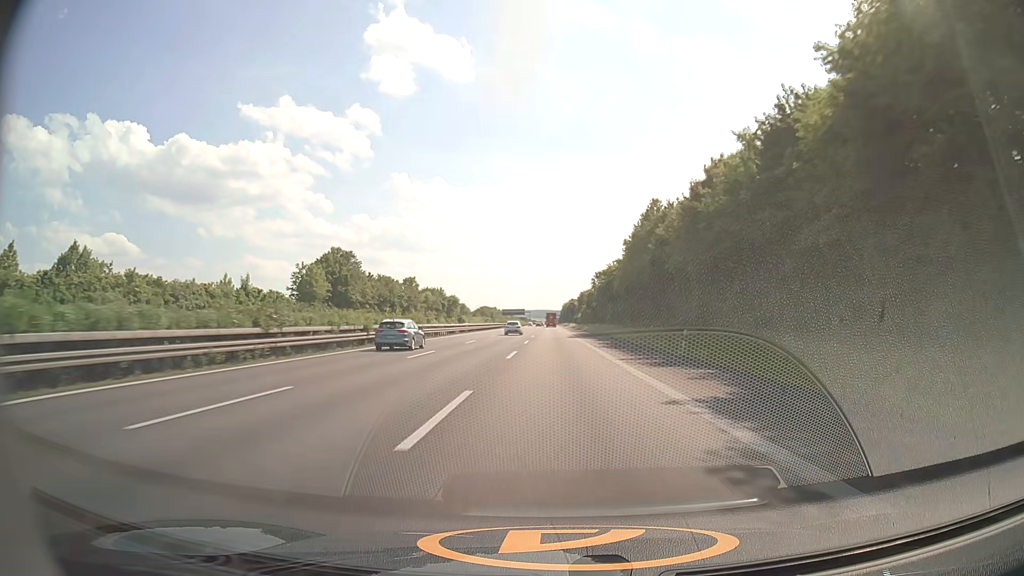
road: motorway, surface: asphalt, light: Day
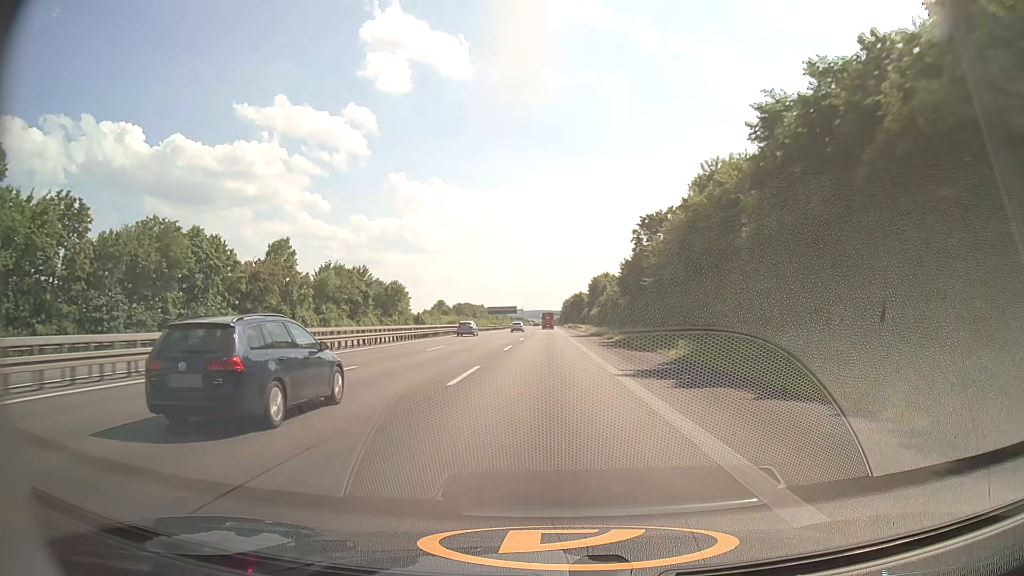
(+0.2, +81.8) m; 0°
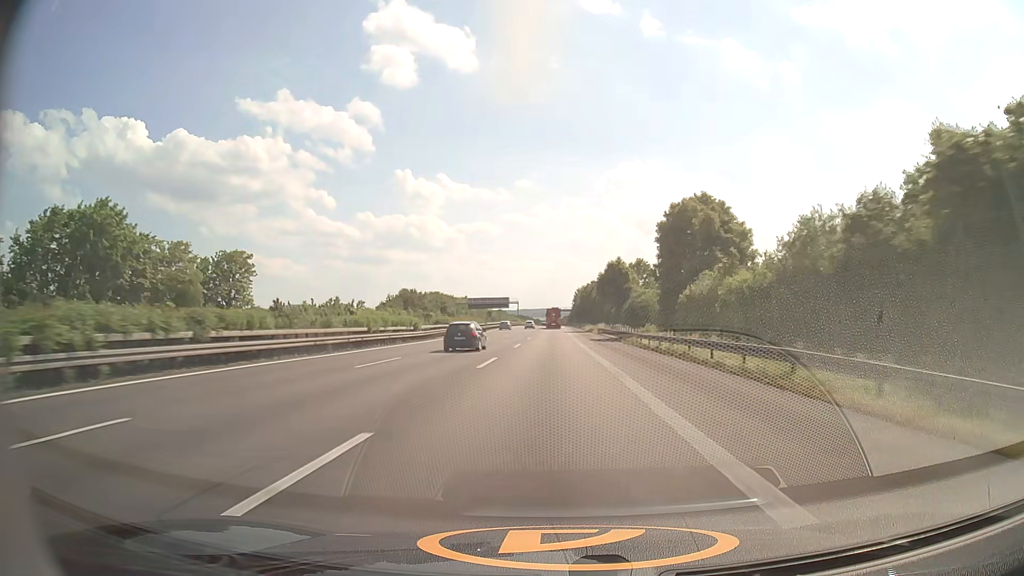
(-0.5, +101.4) m; -1°
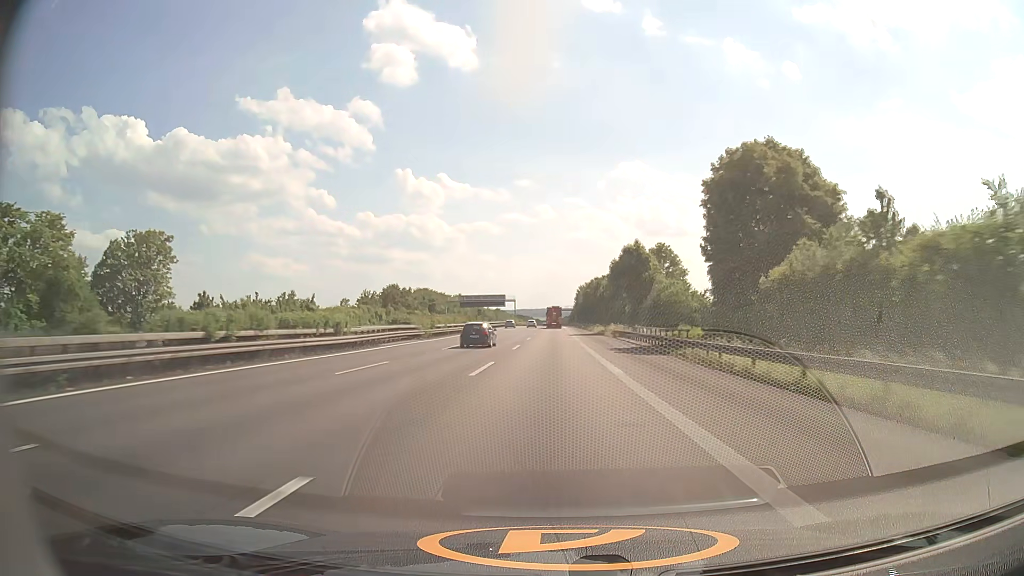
(0.0, +20.2) m; 0°
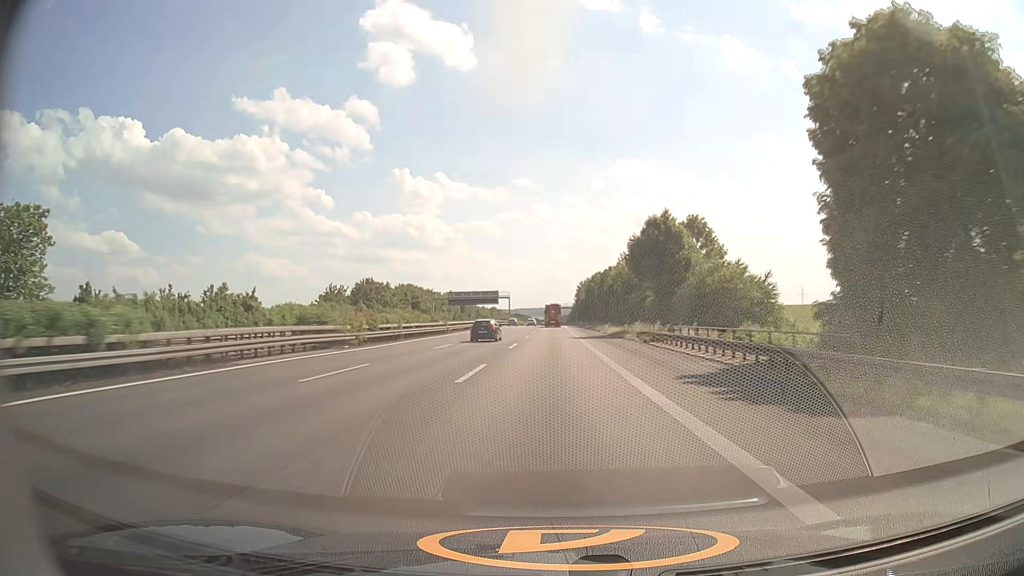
(0.0, +20.2) m; 0°
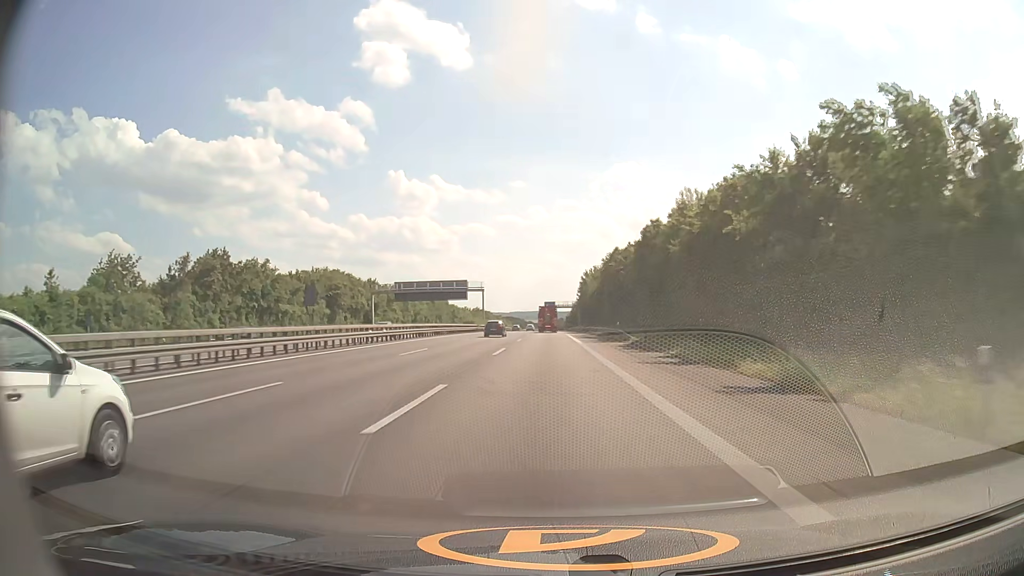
(+0.2, +60.4) m; 0°
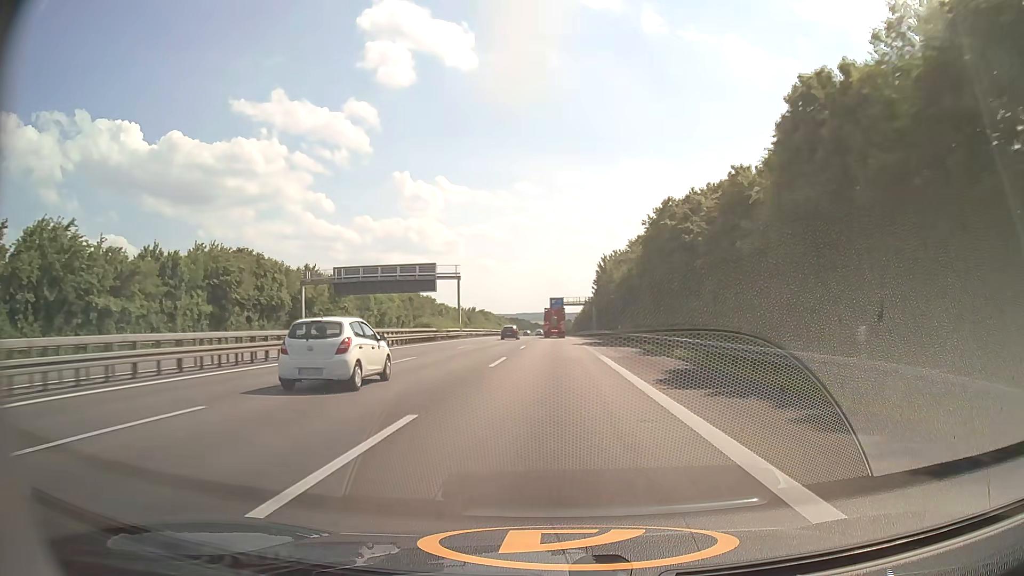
(-0.2, +40.2) m; -1°
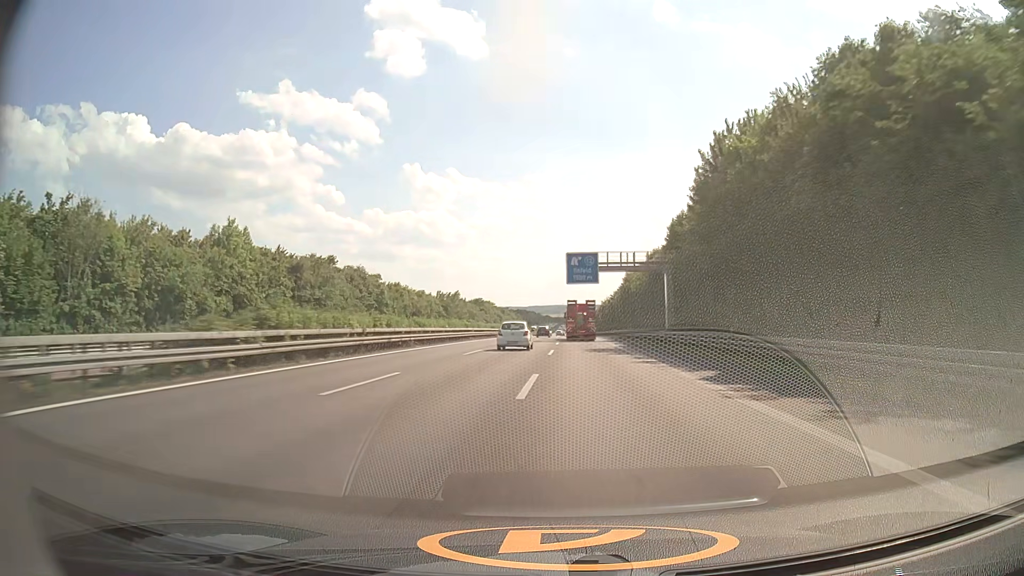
(-0.7, +81.0) m; -1°
(0, +10) (0, +20) (0, +30) (0, +40) (0, +50) (0, +60) (0, +70) (0, +80) (0, +90) (0, +100) m
